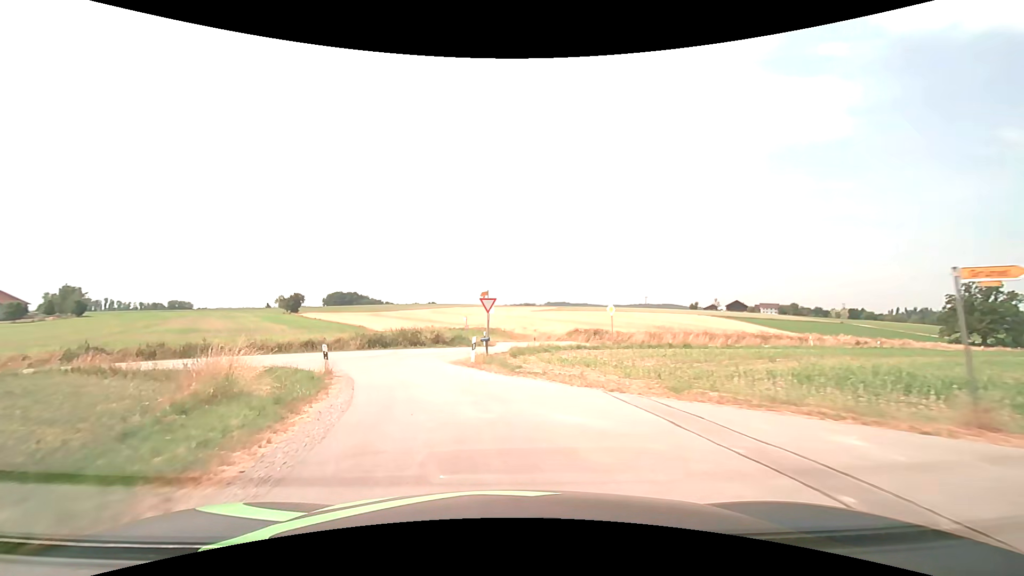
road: unclassified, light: Day
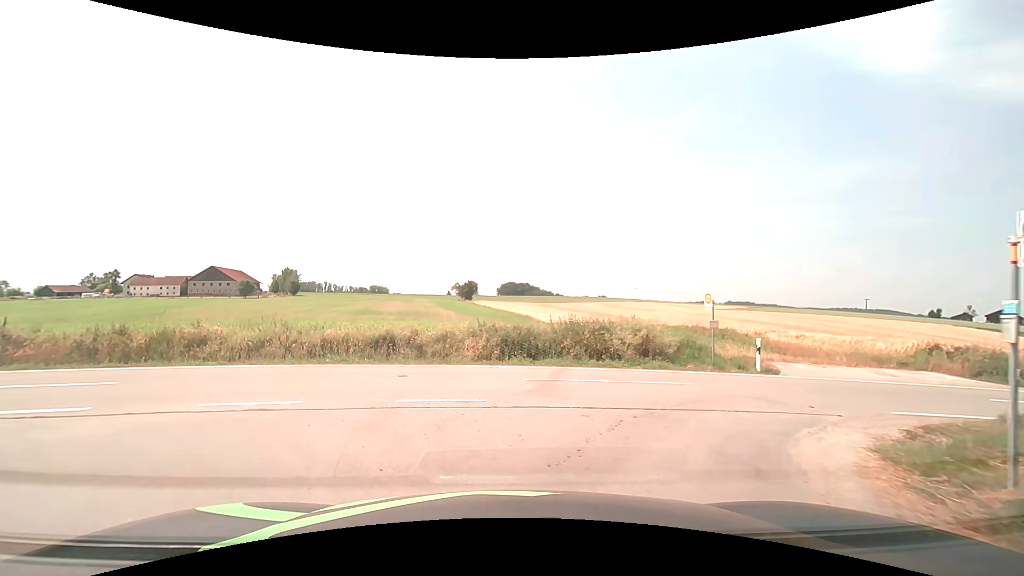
(-3.3, +18.3) m; -19°
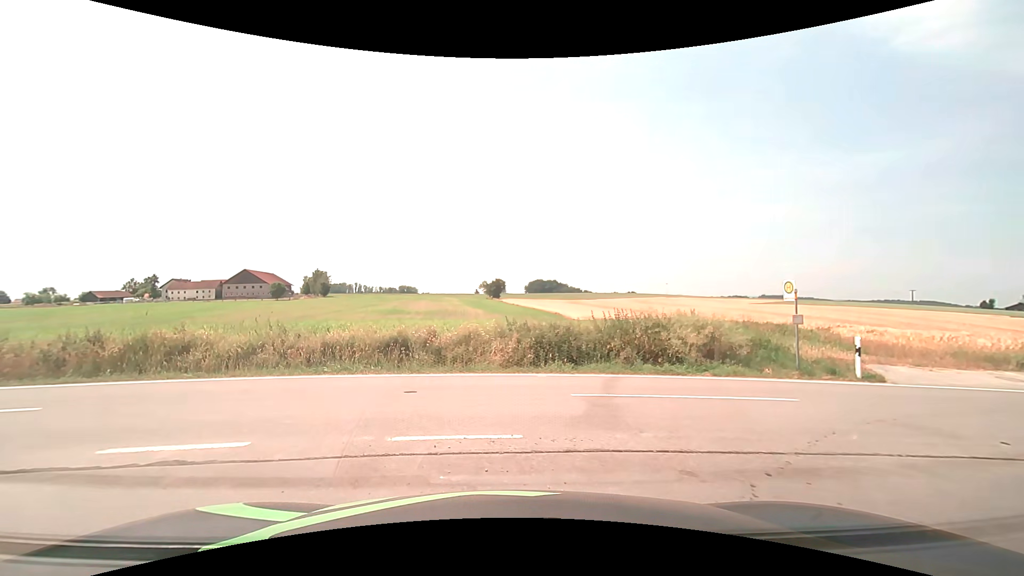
(-0.1, +2.6) m; -3°
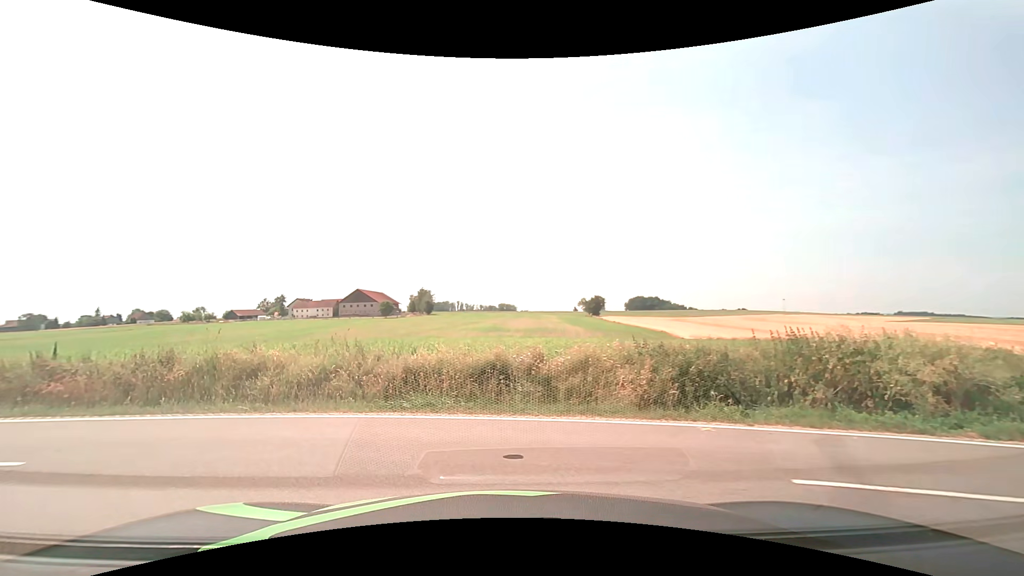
(-0.2, +3.1) m; -12°
(-5, +8) (-15, +11) (-24, +13) (-34, +15) (-44, +17) (-54, +20) (-63, +22) (-73, +26) (-82, +29) (-91, +33) m
